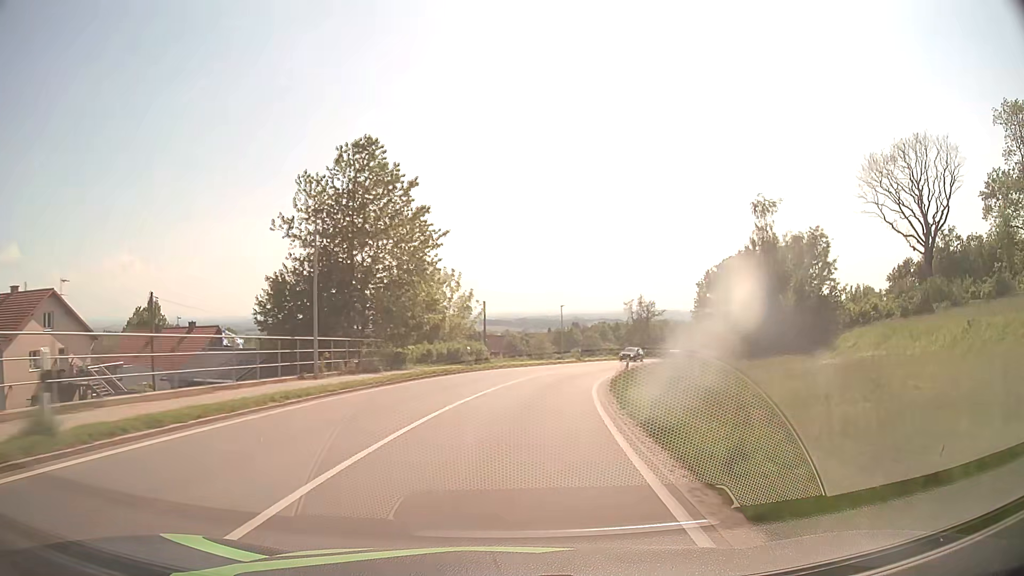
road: secondary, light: Day
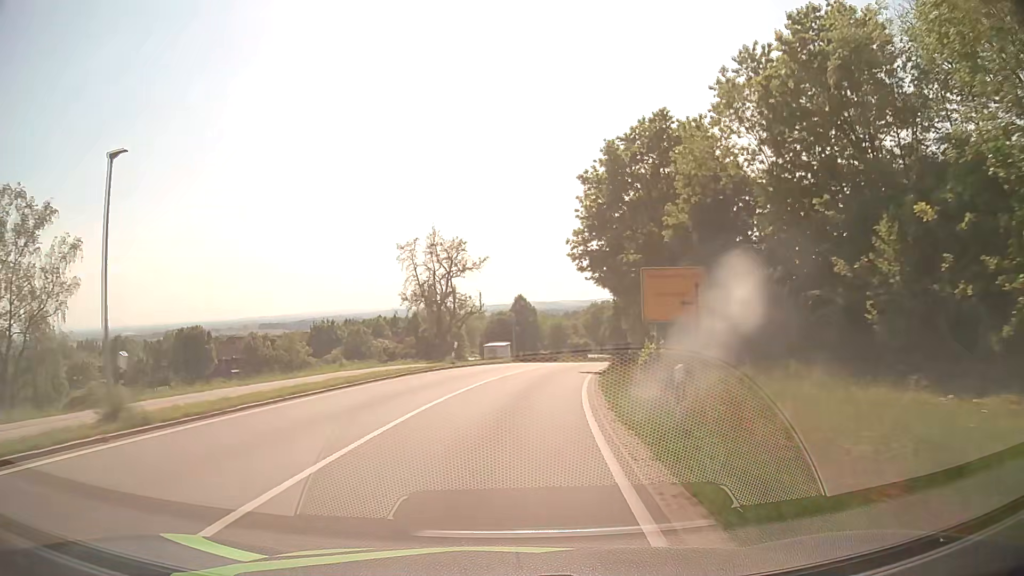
(+9.0, +50.6) m; +19°
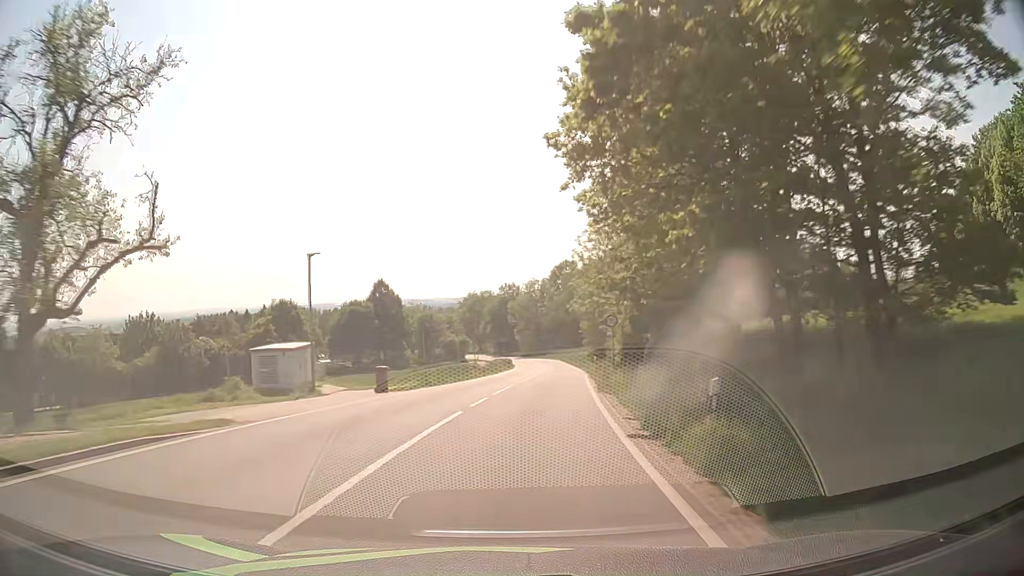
(+3.1, +32.6) m; +11°
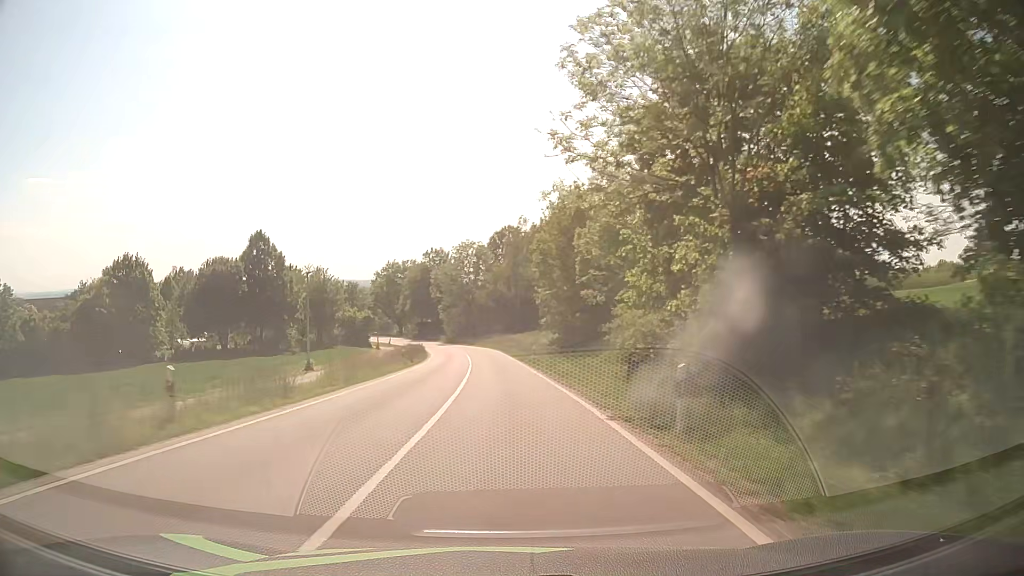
(+2.2, +33.1) m; +6°
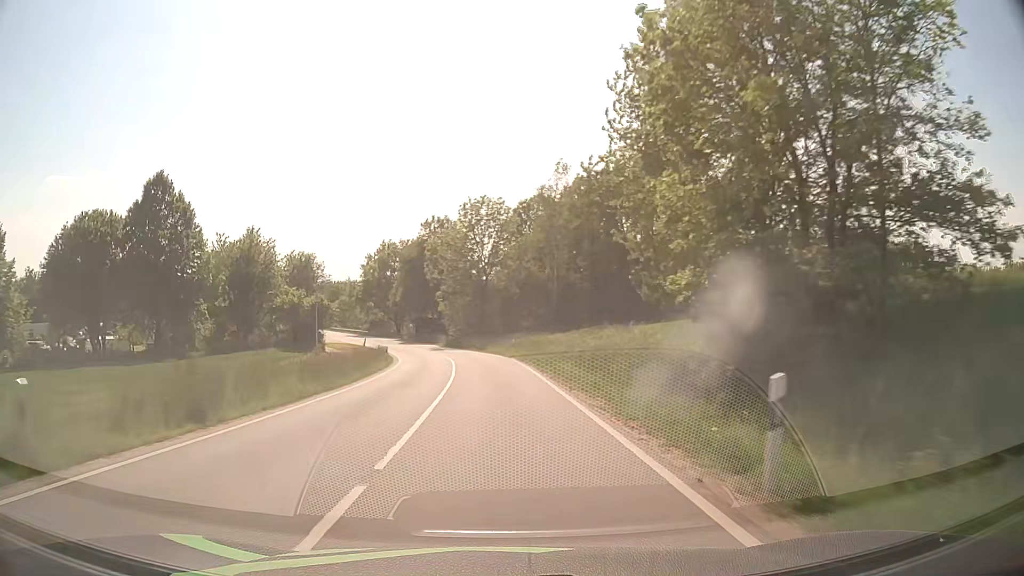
(-0.4, +33.7) m; -2°
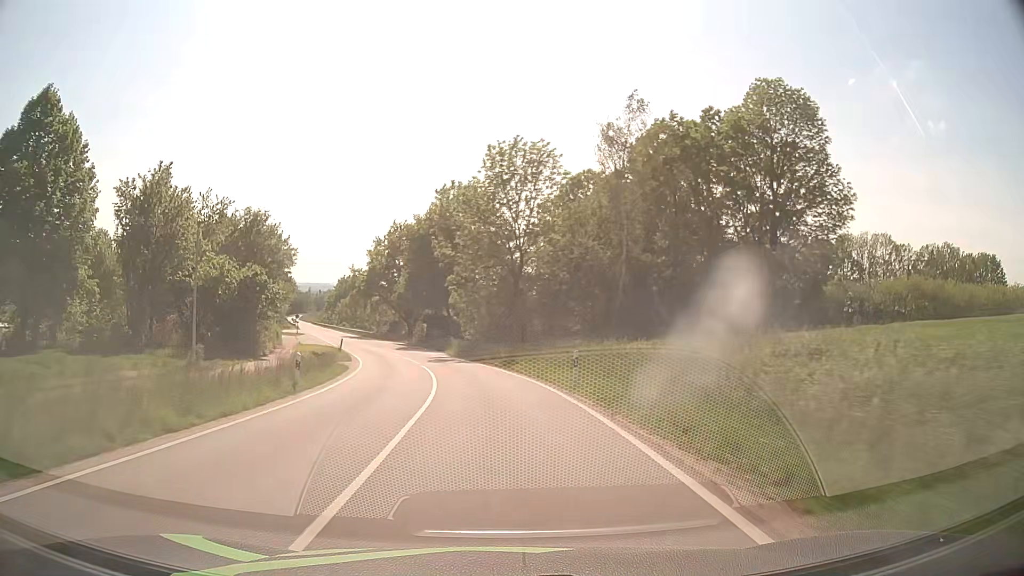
(-0.4, +22.7) m; -2°
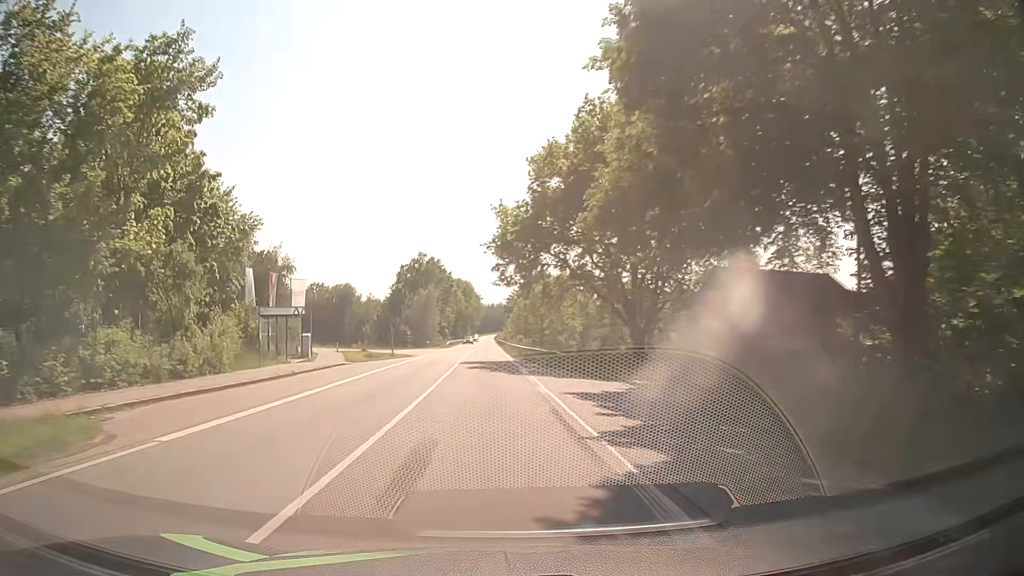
(-8.1, +54.1) m; -18°
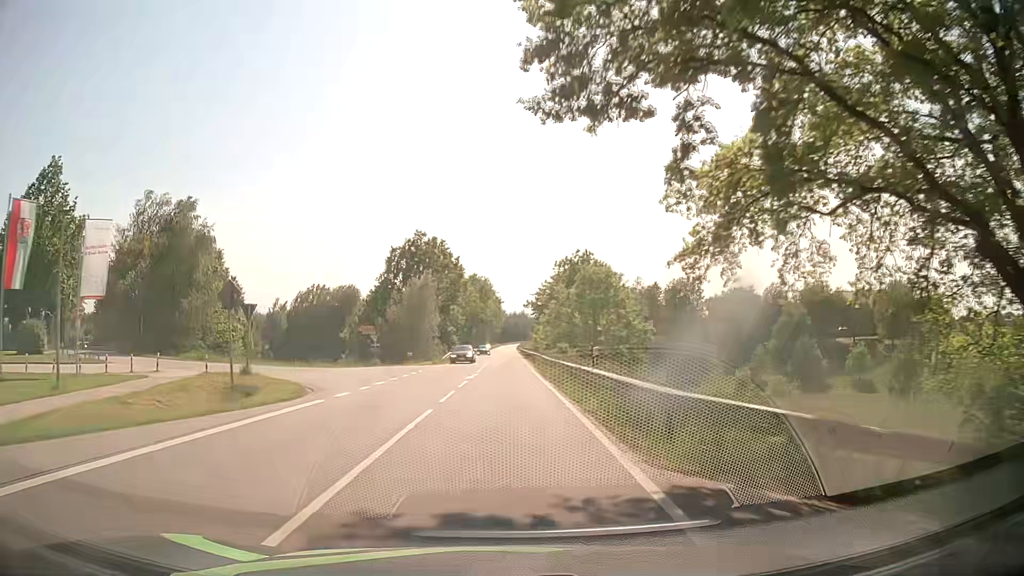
(-1.1, +32.2) m; -2°
(0, +10) (0, +20) (0, +30) (0, +40) (0, +50) (0, +60) (0, +70) (0, +80) (0, +90) (0, +100) m
